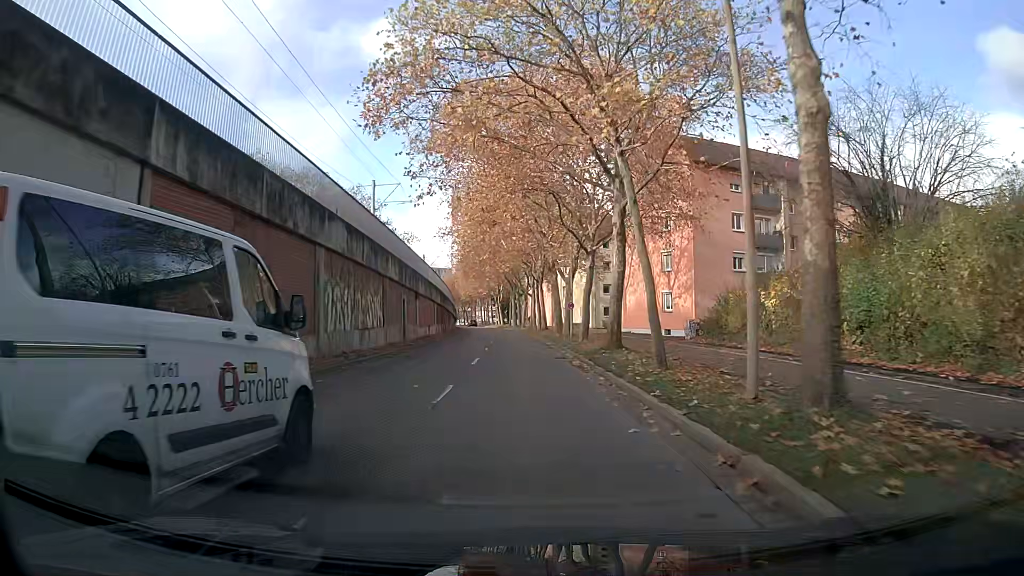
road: tertiary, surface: asphalt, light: Day
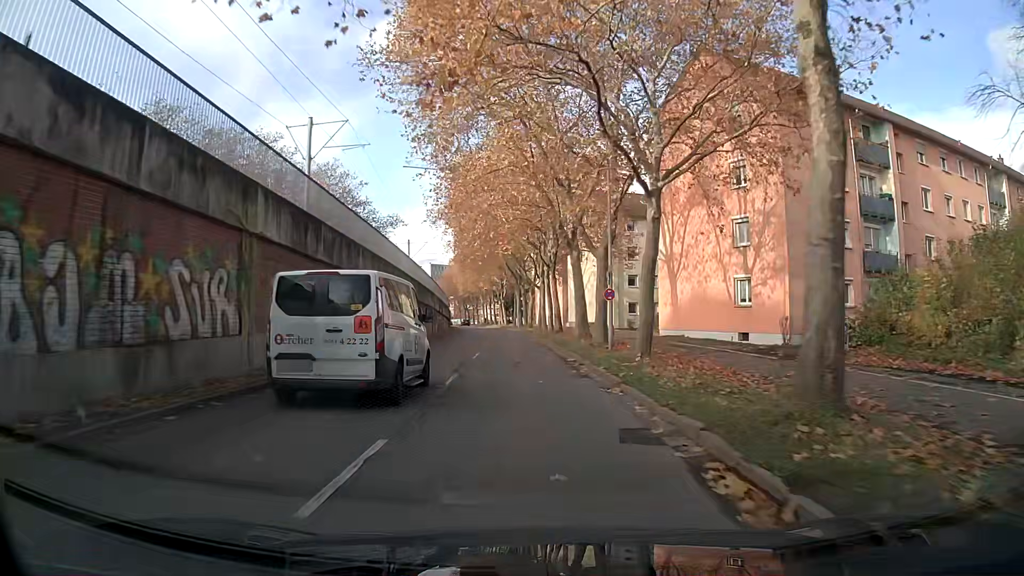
(-0.1, +15.4) m; -1°
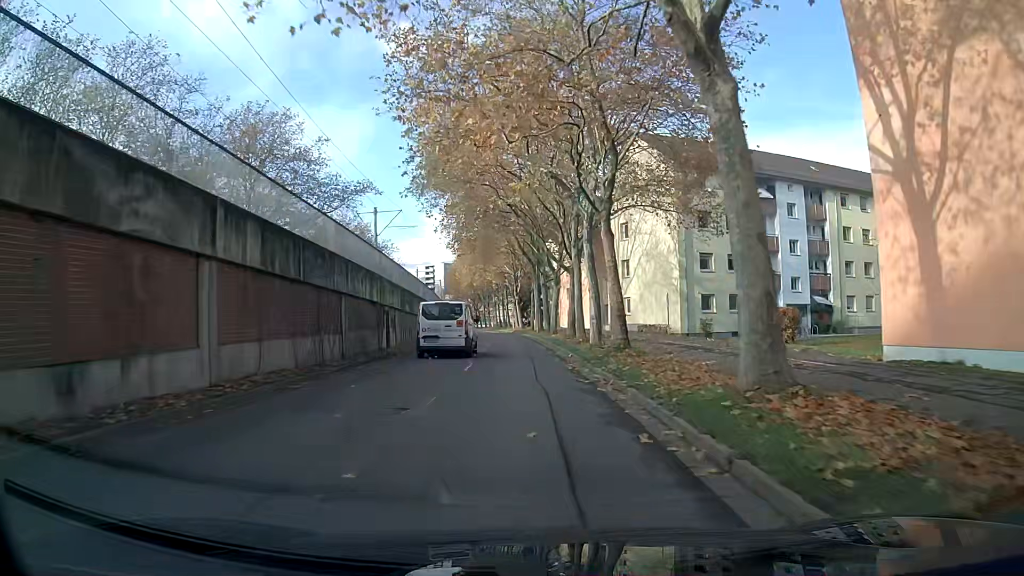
(-0.1, +22.7) m; -1°
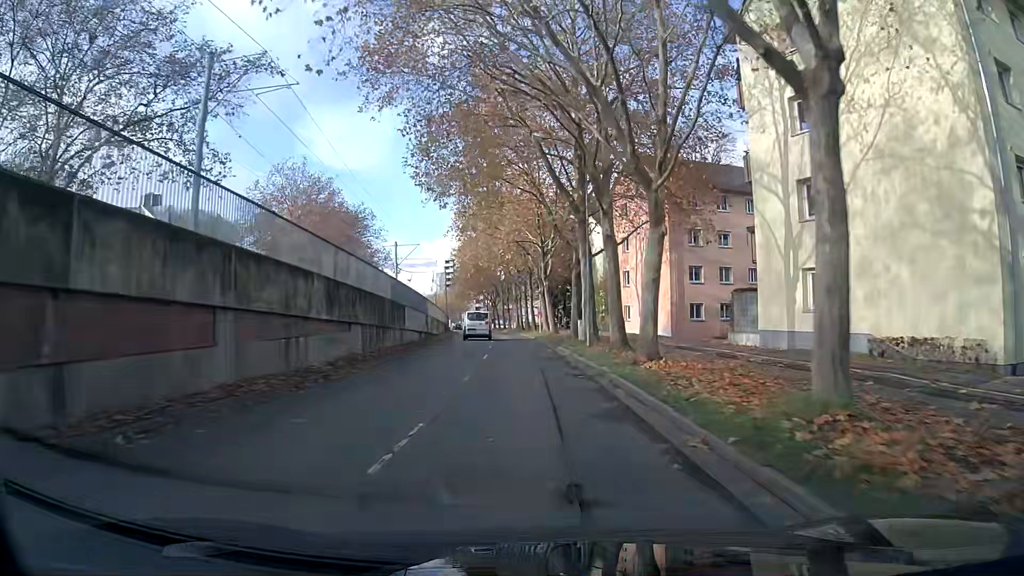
(-0.7, +30.4) m; -3°
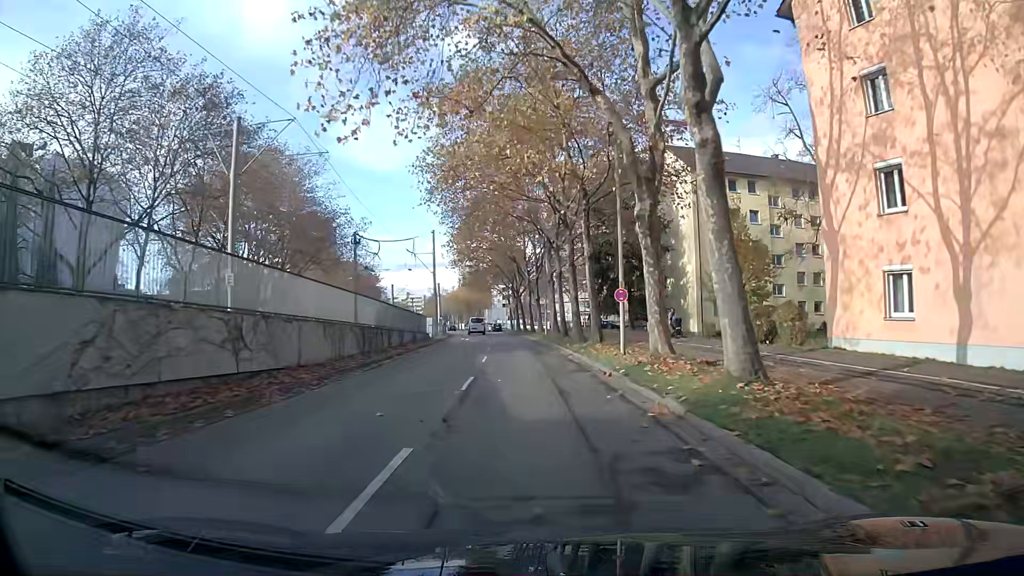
(-1.0, +38.4) m; -3°
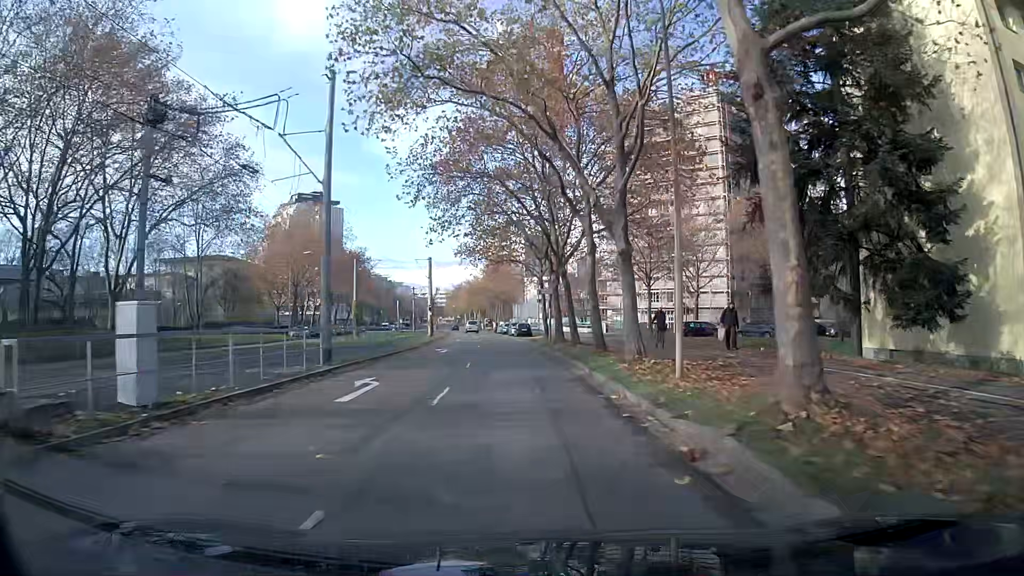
(-1.0, +38.8) m; -3°
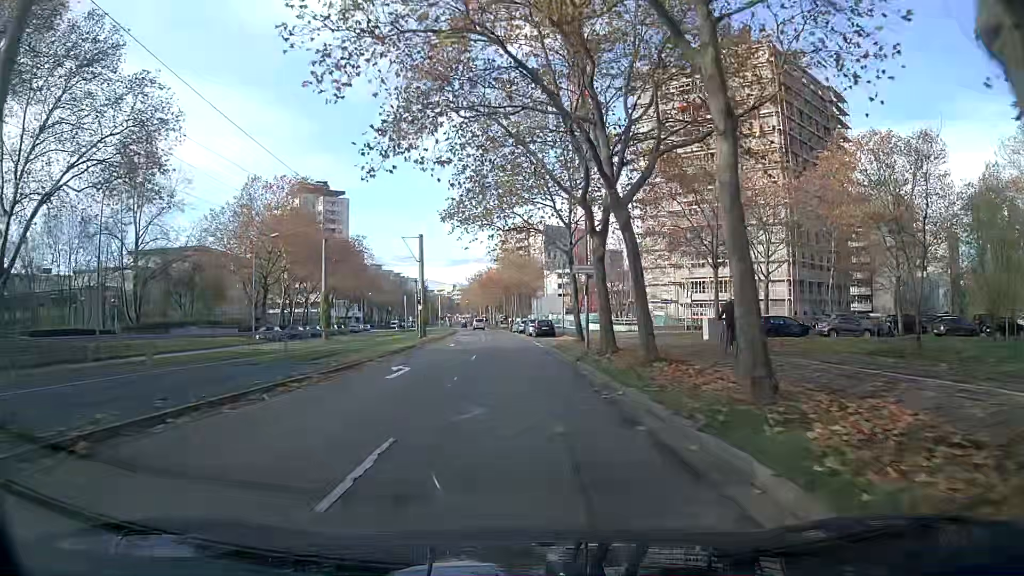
(-0.2, +15.2) m; -2°
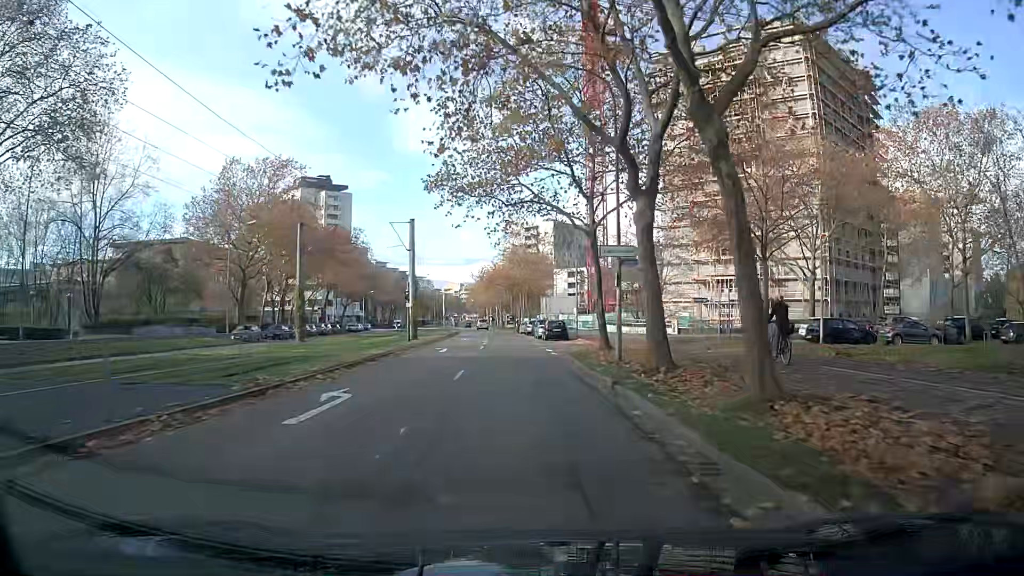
(0.0, +7.3) m; -1°
(0, +10) (0, +20) (-1, +30) (-1, +40) (-2, +50) (-2, +60) (-3, +70) (-4, +80) (-5, +90) (-6, +100) m
